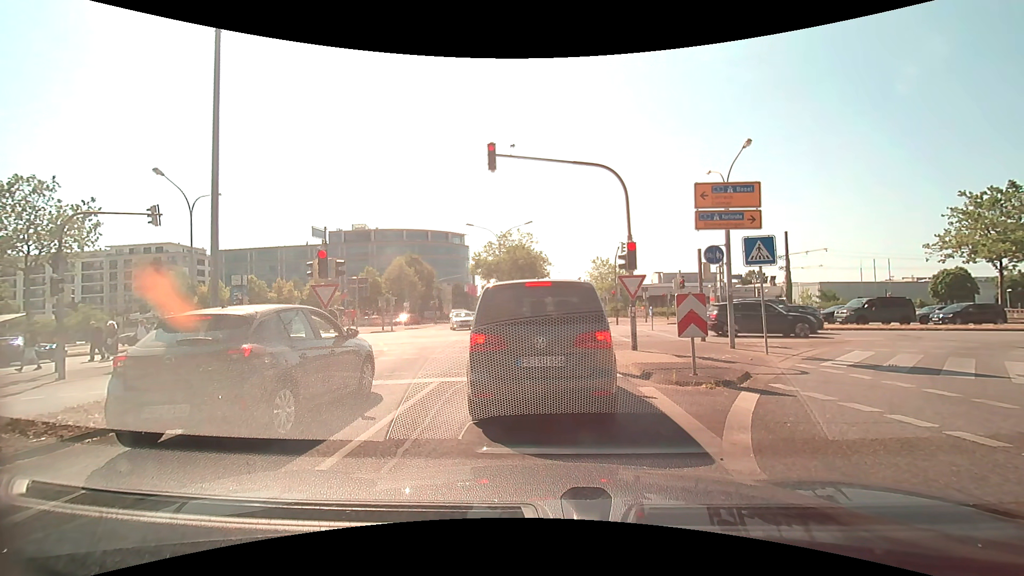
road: tertiary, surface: asphalt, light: Day
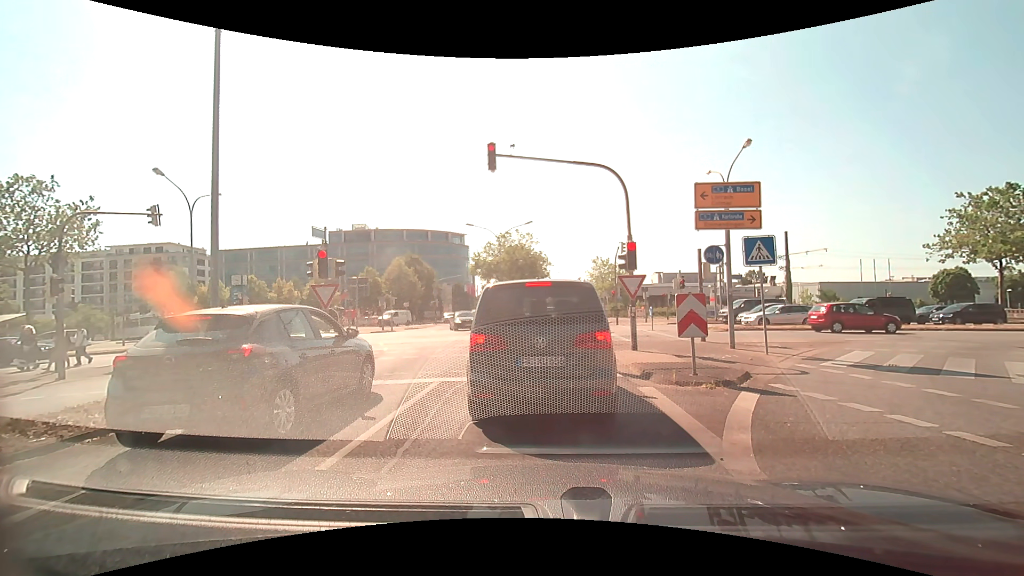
(0.0, 0.0) m; 0°
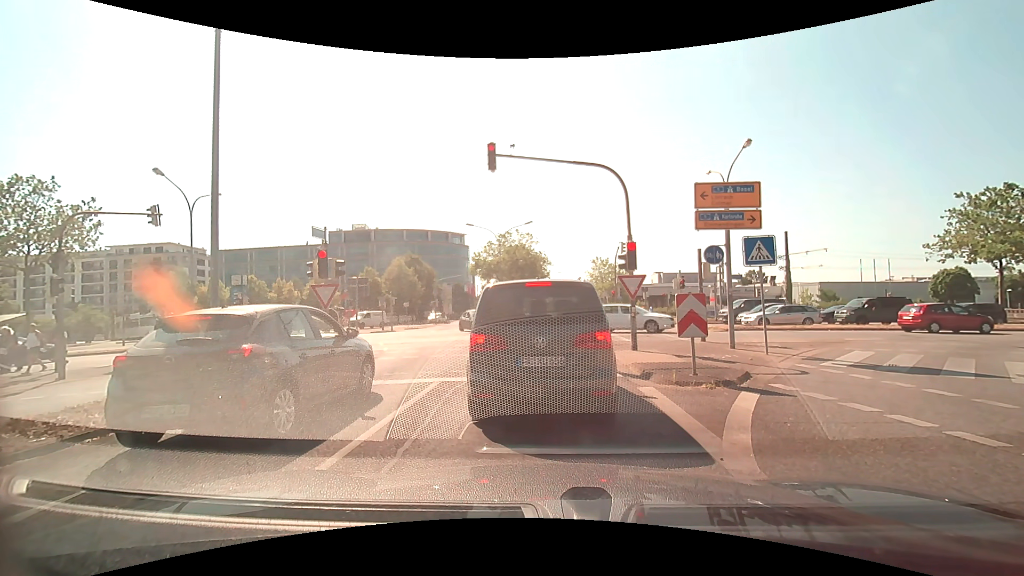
(0.0, 0.0) m; 0°
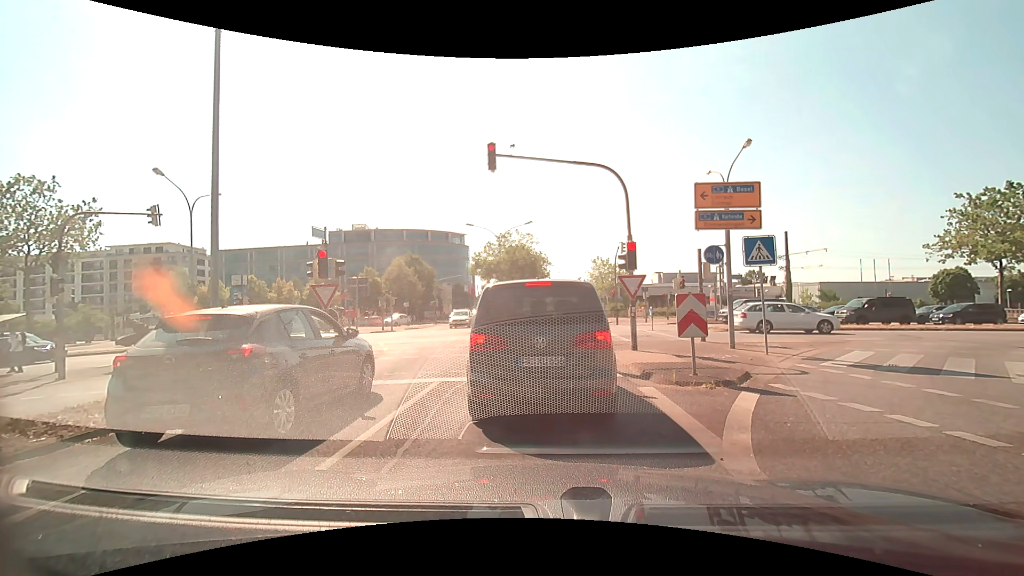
(0.0, 0.0) m; 0°
(0, +10) (-1, +20) (-1, +30) (-1, +40) (-1, +50) (-1, +60) (-1, +70) (-1, +80) (-1, +90) (-2, +100) m
